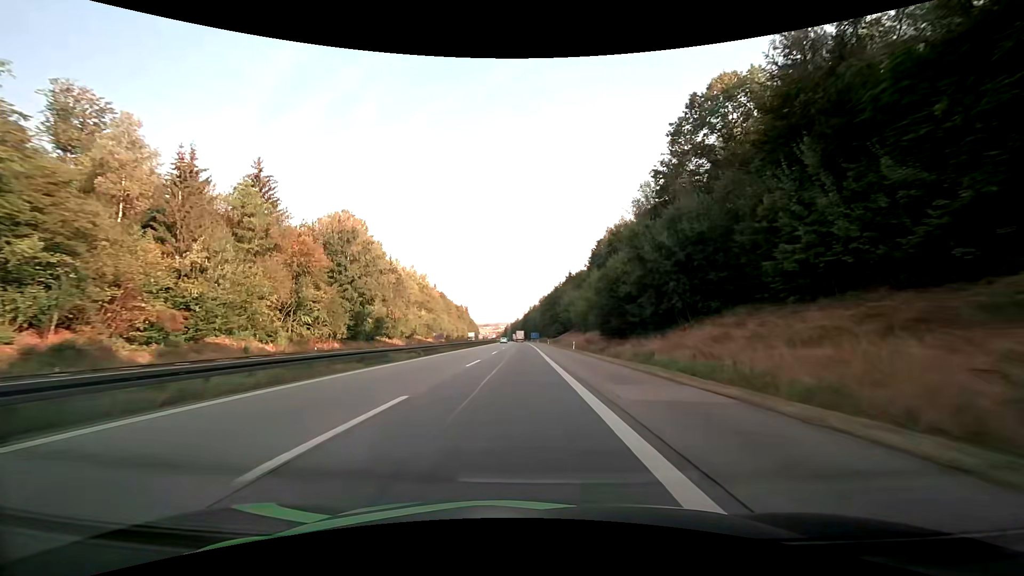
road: motorway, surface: asphalt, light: Day
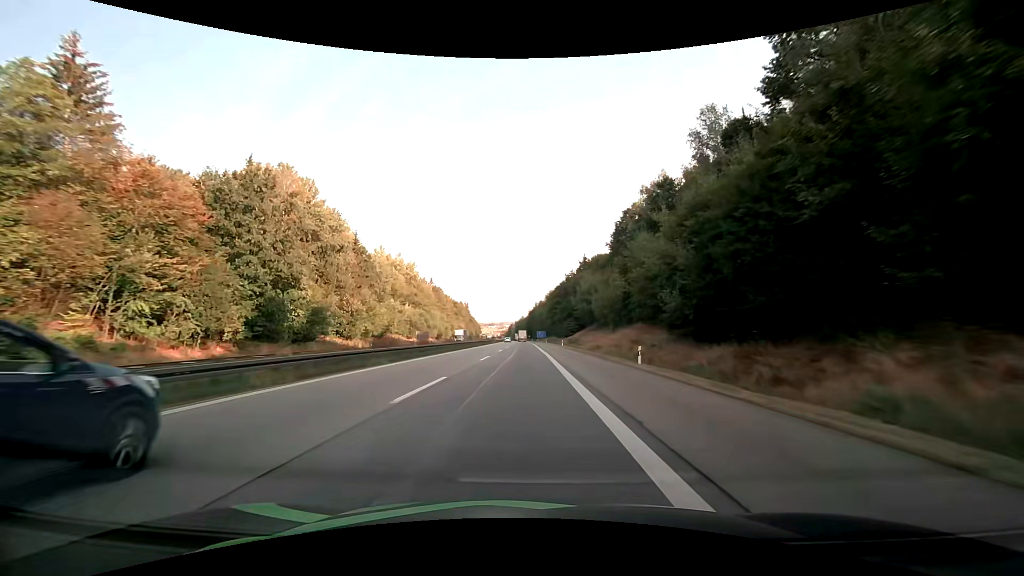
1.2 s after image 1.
(-0.3, +30.3) m; -1°
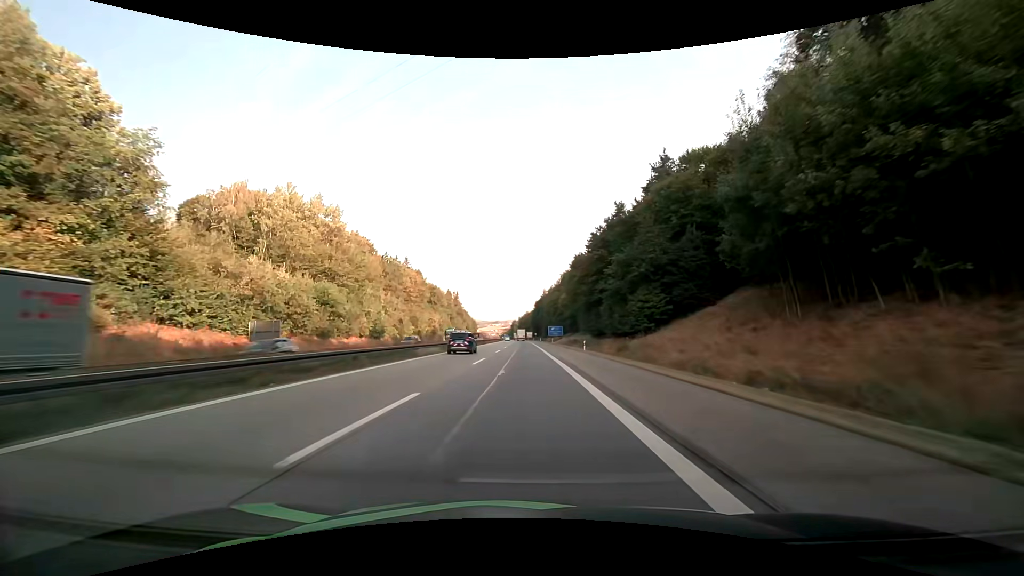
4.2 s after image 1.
(-1.0, +76.0) m; -1°
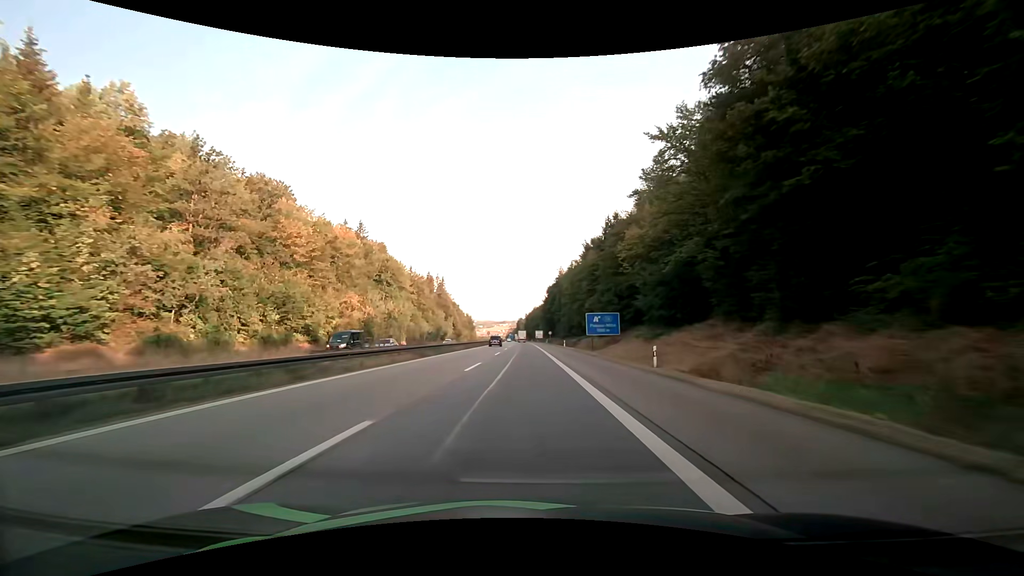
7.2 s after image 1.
(-0.6, +74.2) m; -1°
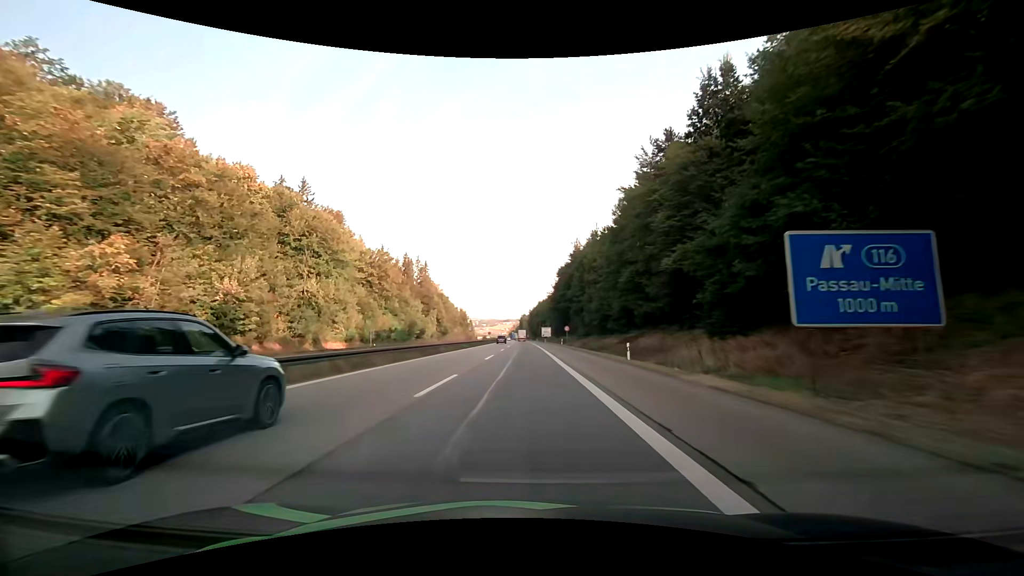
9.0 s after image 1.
(-0.1, +44.0) m; 0°
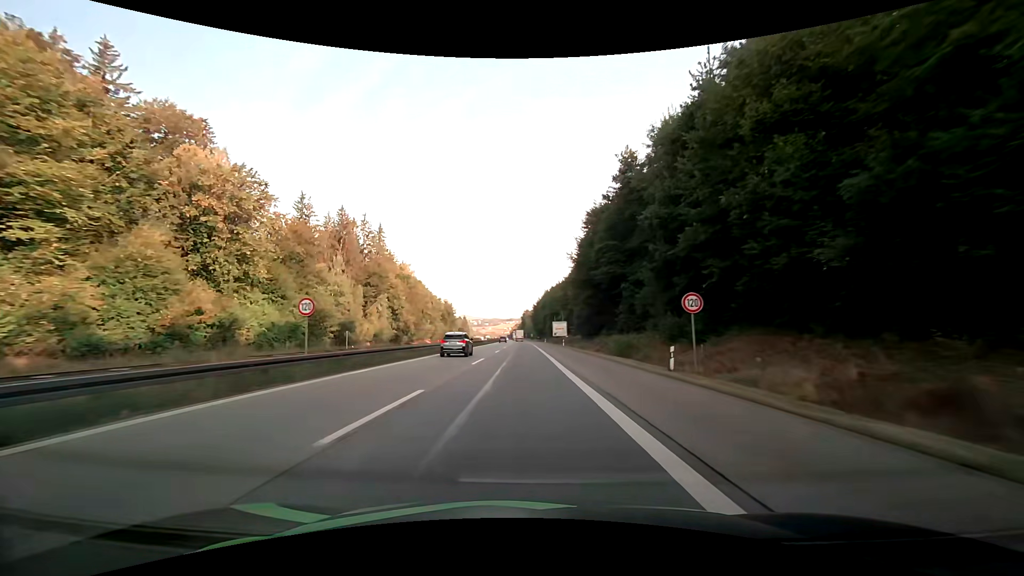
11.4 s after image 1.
(-0.2, +58.1) m; 0°
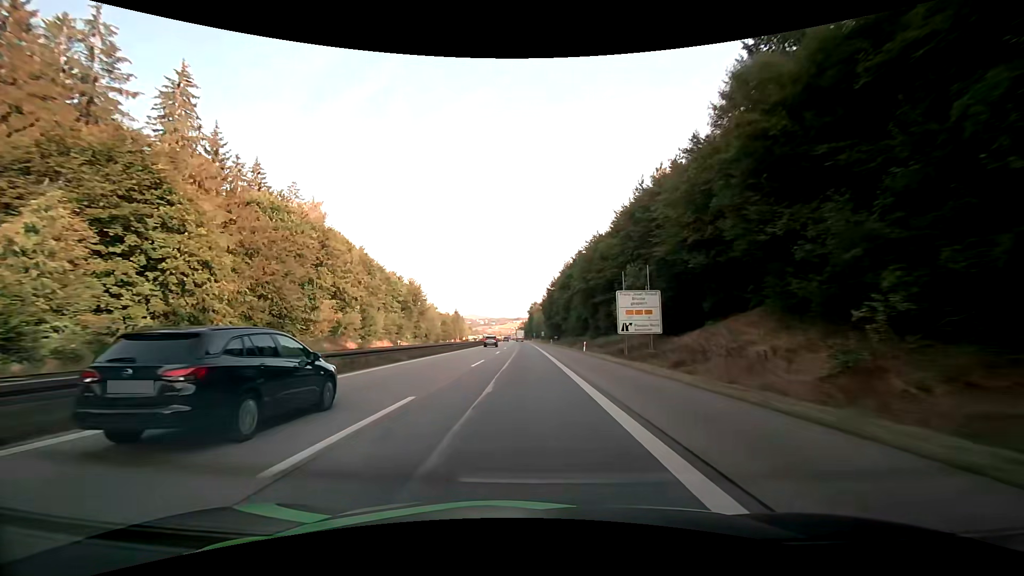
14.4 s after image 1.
(-0.7, +72.1) m; -1°
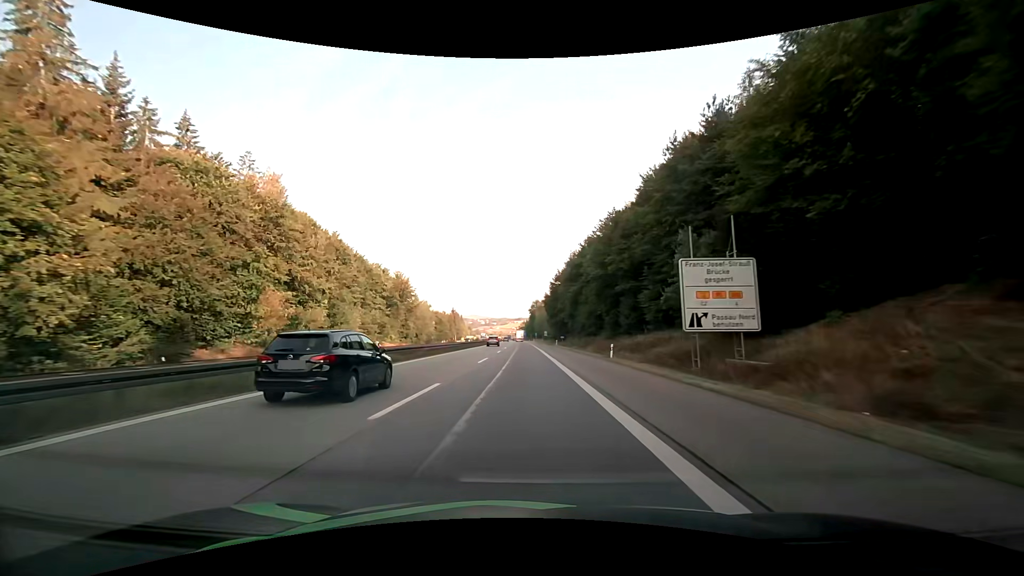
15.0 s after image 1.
(-0.1, +14.6) m; 0°
(0, +10) (0, +20) (0, +30) (0, +40) (0, +50) (0, +60) (0, +70) (-1, +80) (-1, +90) (-1, +100) m
